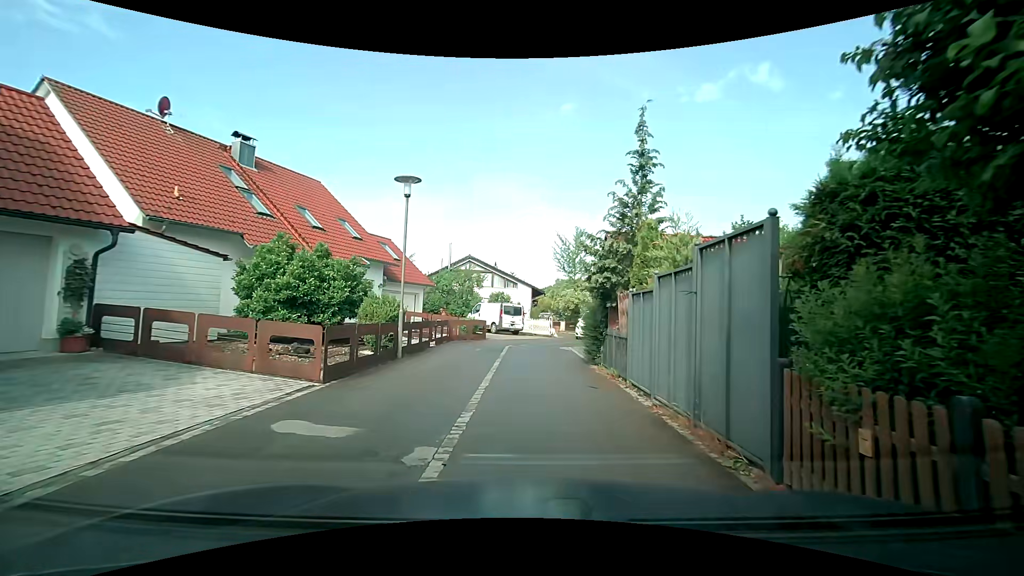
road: residential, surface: asphalt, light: Day
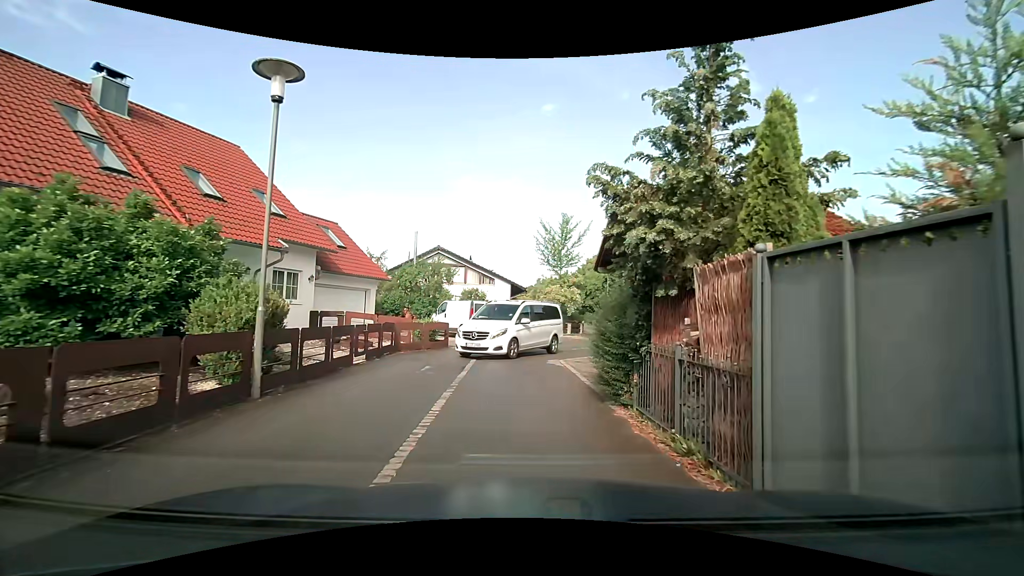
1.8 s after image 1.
(0.0, +6.2) m; +1°
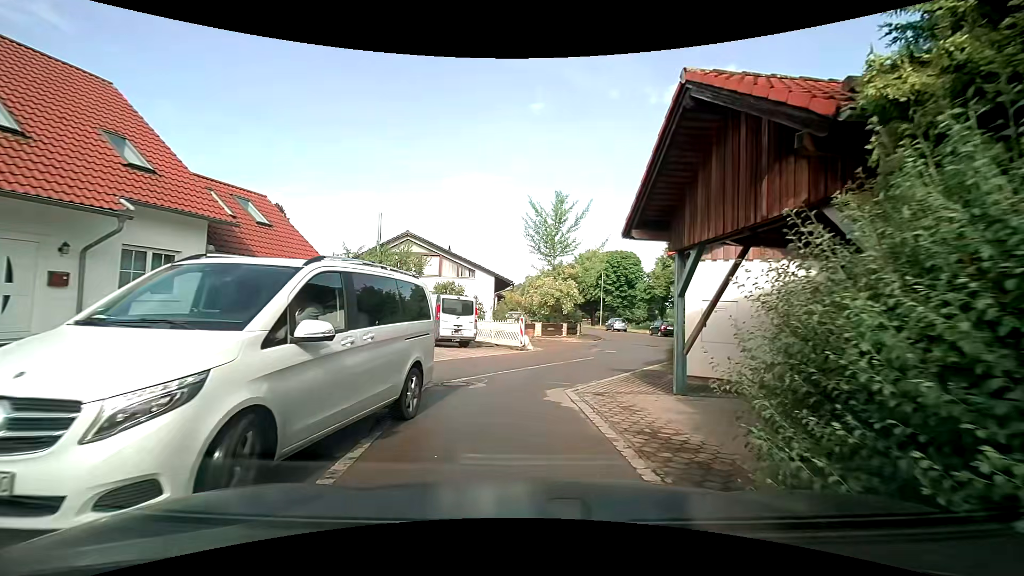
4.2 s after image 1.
(+0.3, +6.4) m; +2°
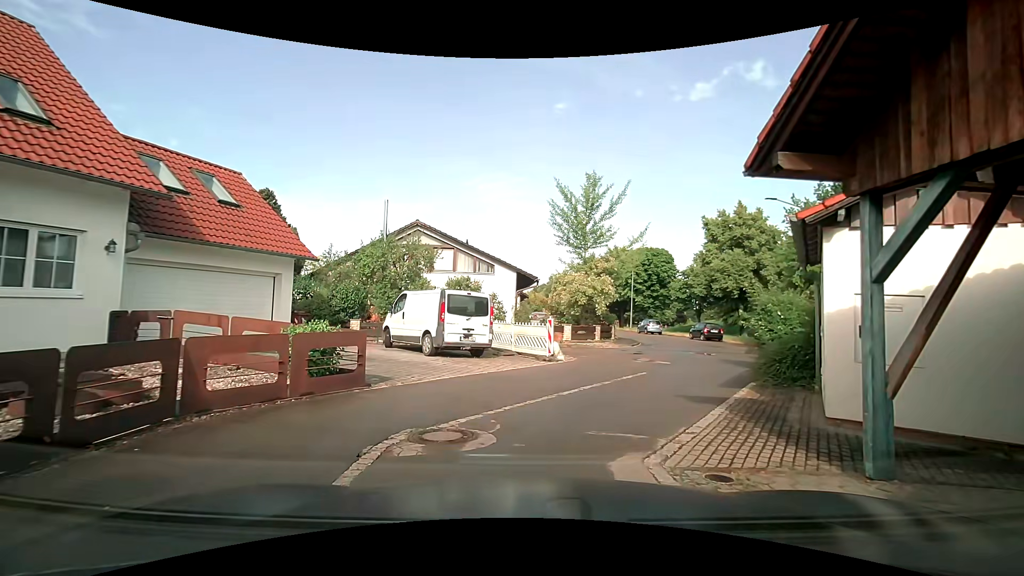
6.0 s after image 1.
(+0.1, +4.2) m; 0°
